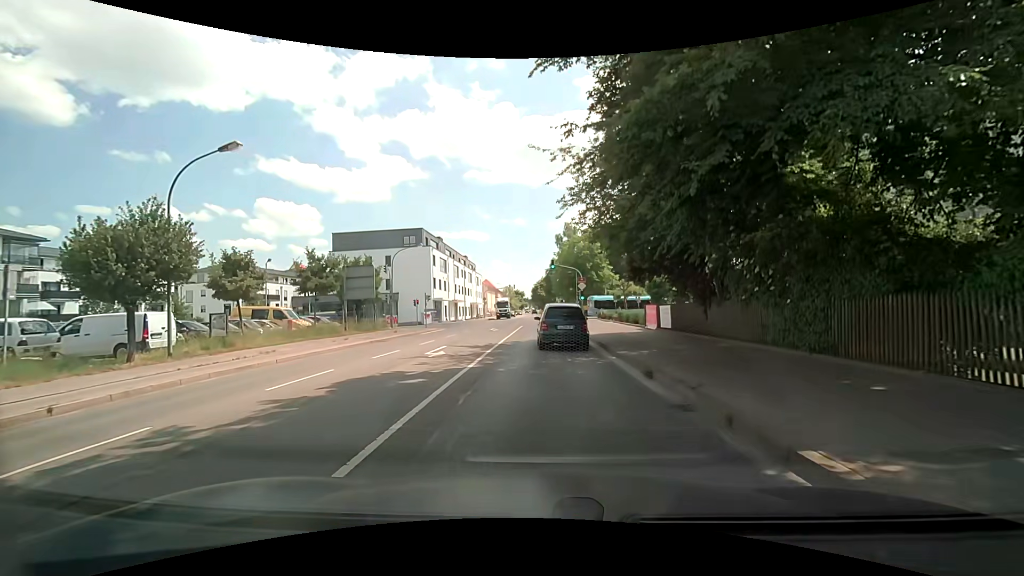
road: secondary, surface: asphalt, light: Day
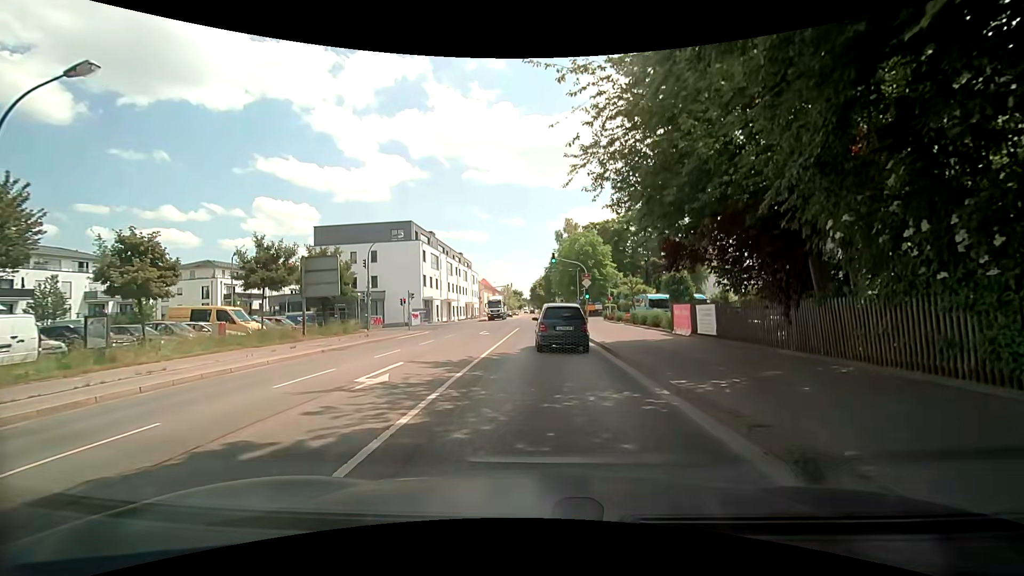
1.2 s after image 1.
(+0.1, +5.8) m; +1°
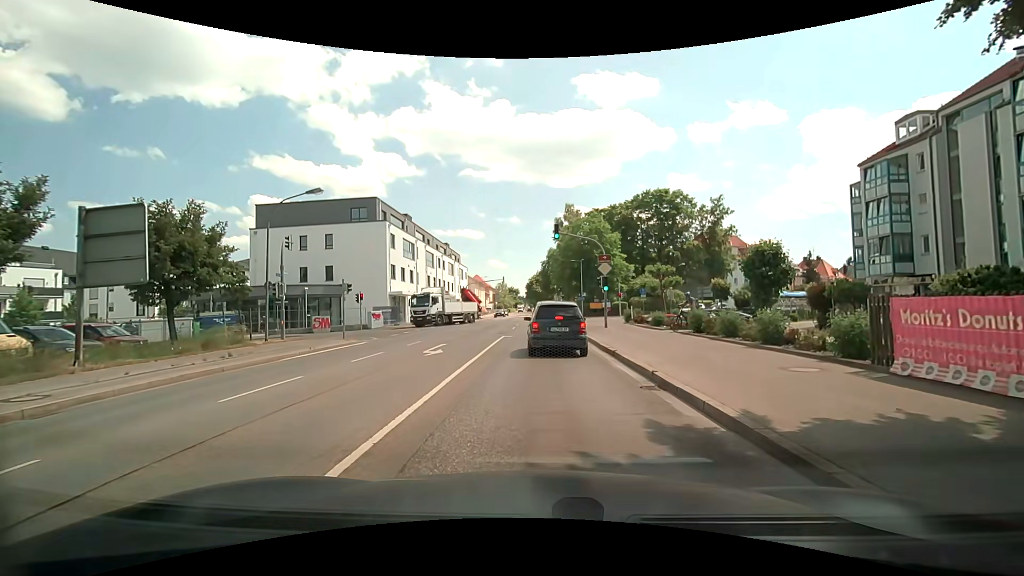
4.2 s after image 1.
(+0.1, +13.4) m; +2°
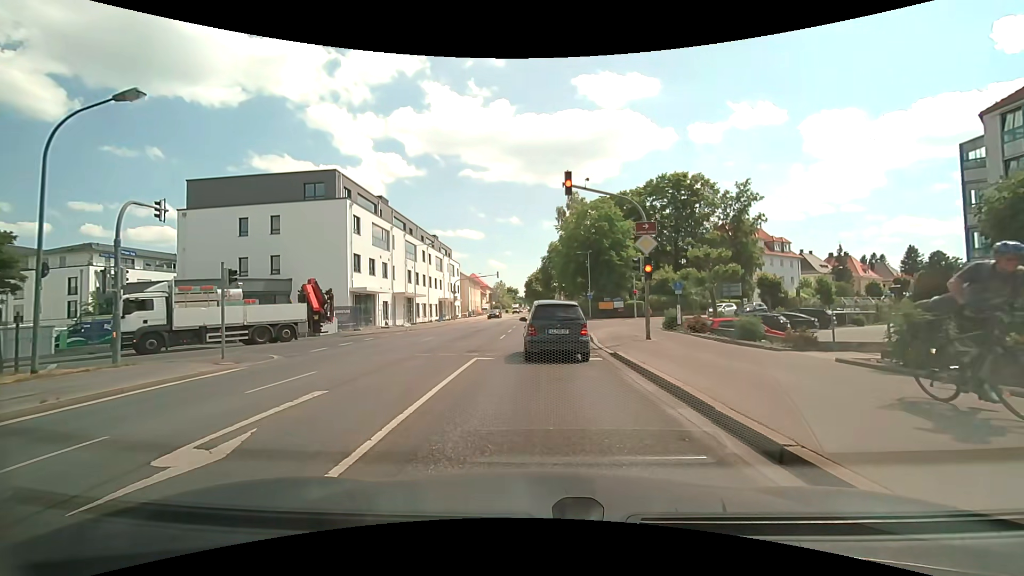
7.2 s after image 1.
(-0.2, +10.9) m; -1°
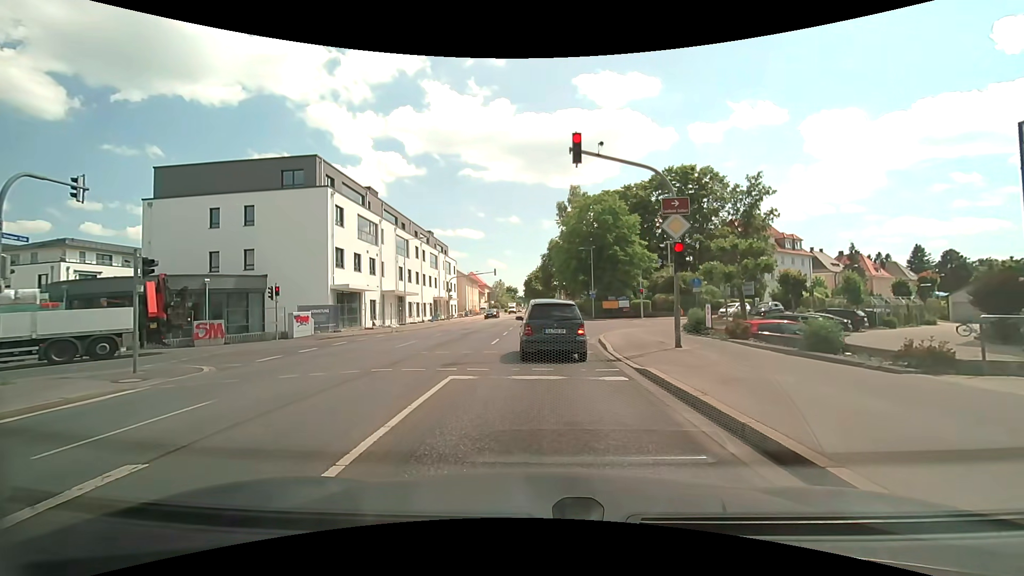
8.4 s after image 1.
(0.0, +3.8) m; 0°
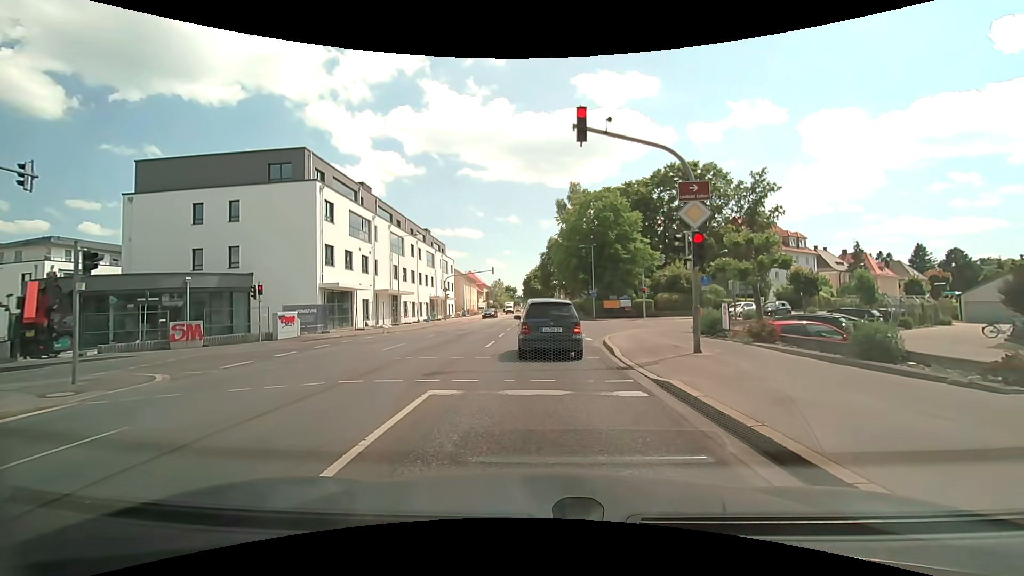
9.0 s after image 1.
(0.0, +1.7) m; +1°
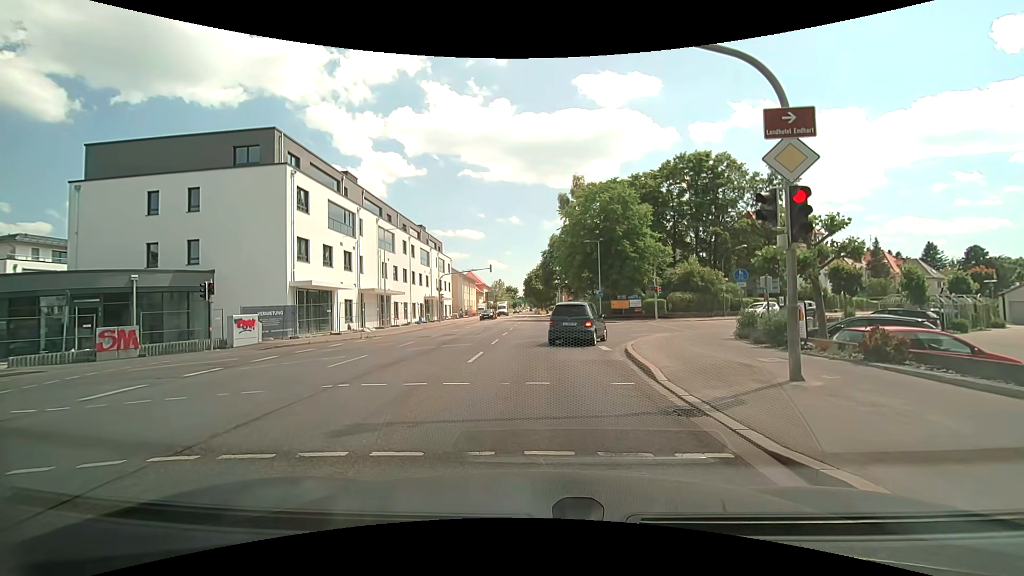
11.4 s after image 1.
(-0.1, +4.4) m; -1°
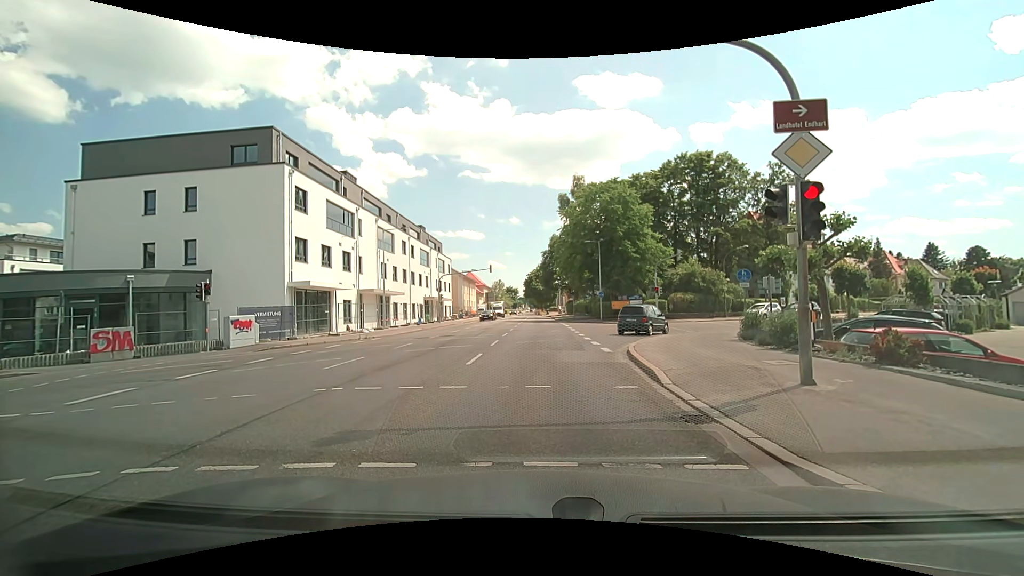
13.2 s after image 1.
(0.0, +0.3) m; 0°
(0, +10) (+1, +20) (+5, +29) (+11, +37) (+19, +43) (+27, +49) (+34, +56) (+41, +63) (+49, +69) (+57, +76) m
